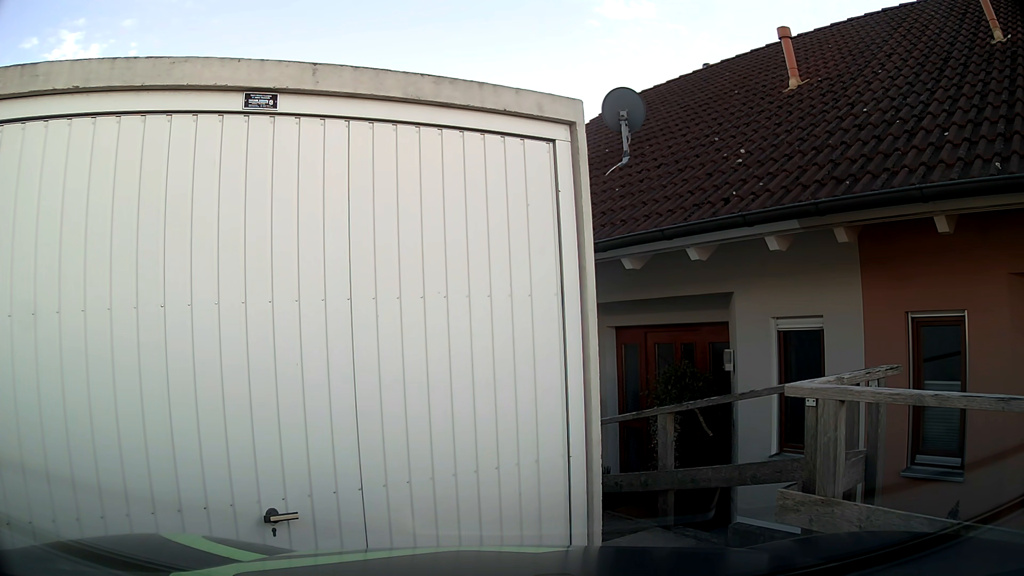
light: Day
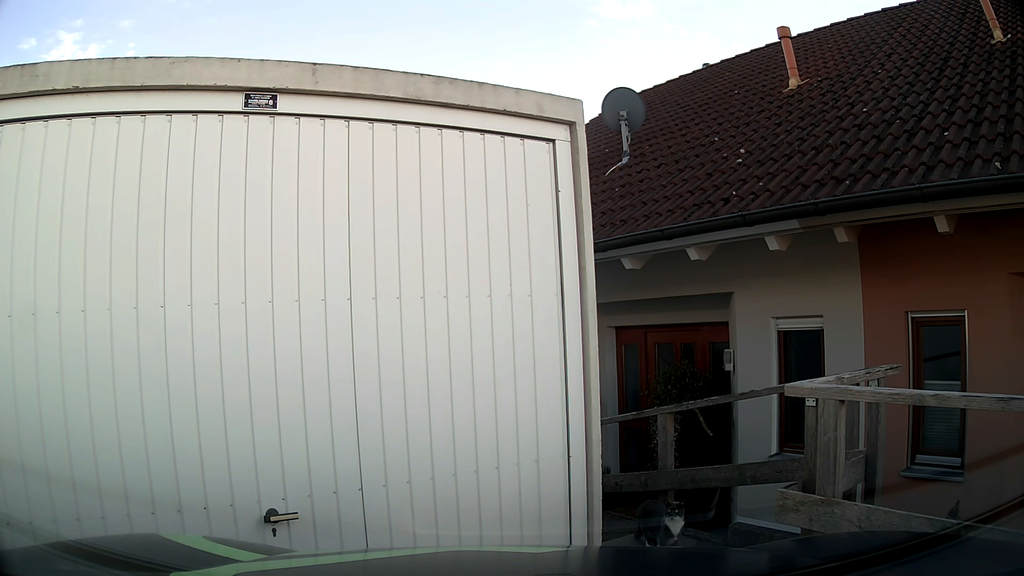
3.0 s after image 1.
(0.0, 0.0) m; 0°
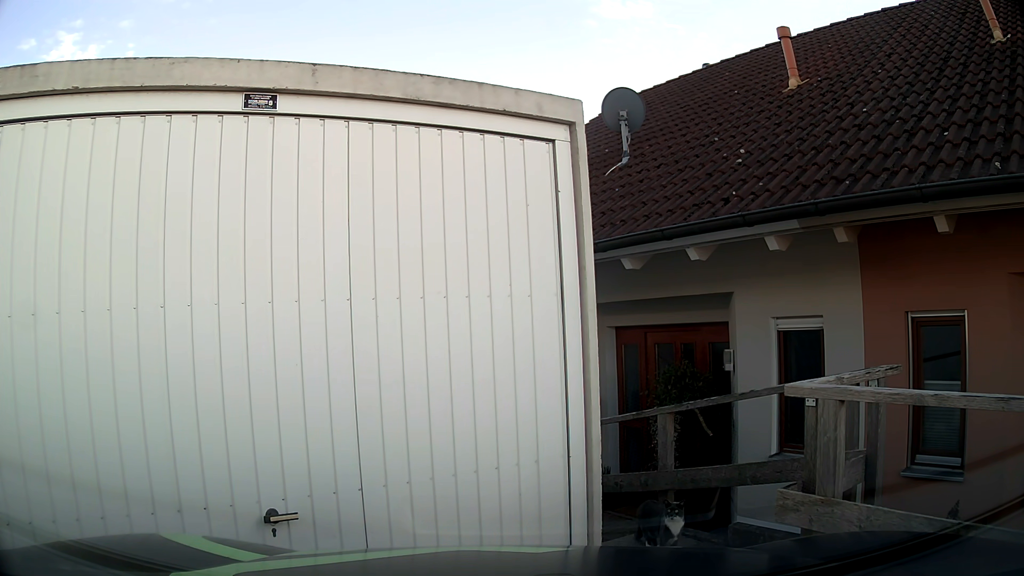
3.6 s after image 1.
(0.0, 0.0) m; 0°
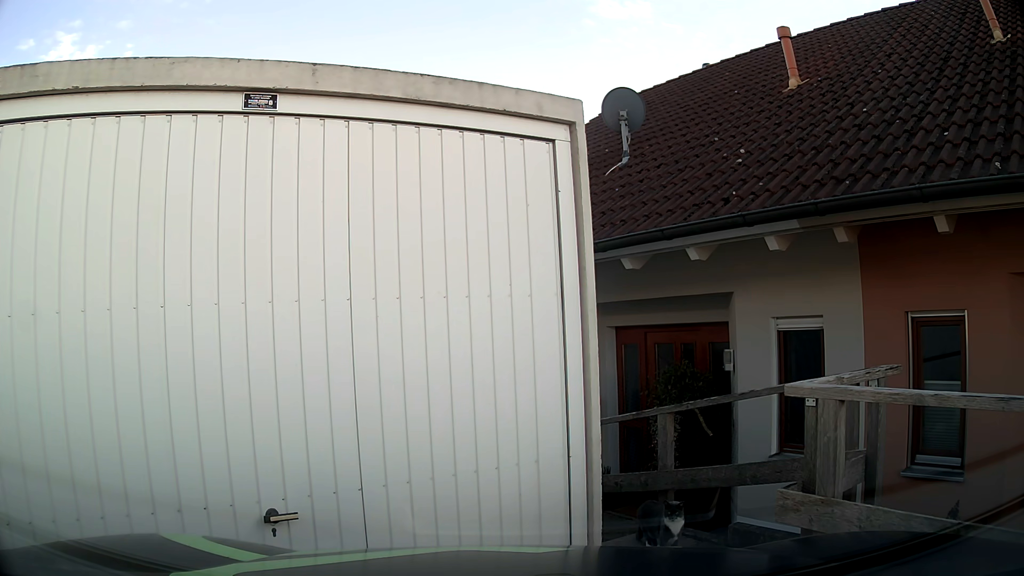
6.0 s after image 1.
(0.0, 0.0) m; 0°
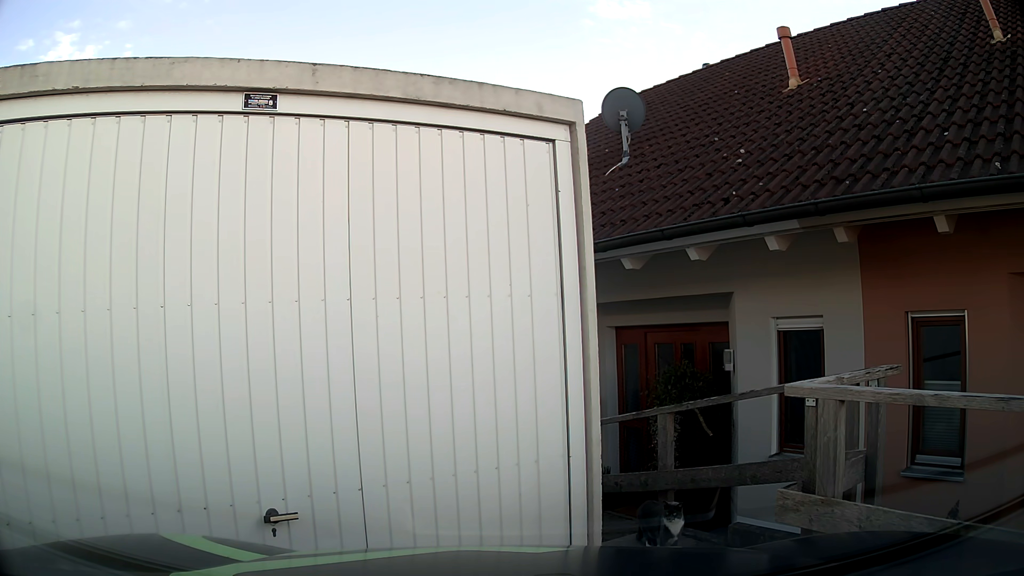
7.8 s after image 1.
(0.0, 0.0) m; 0°
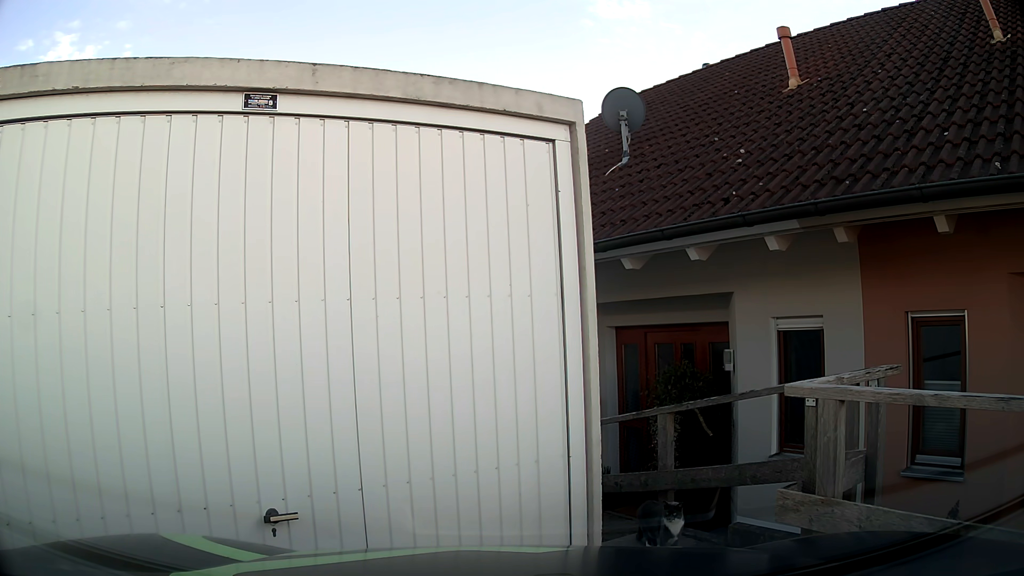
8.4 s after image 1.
(0.0, 0.0) m; 0°
